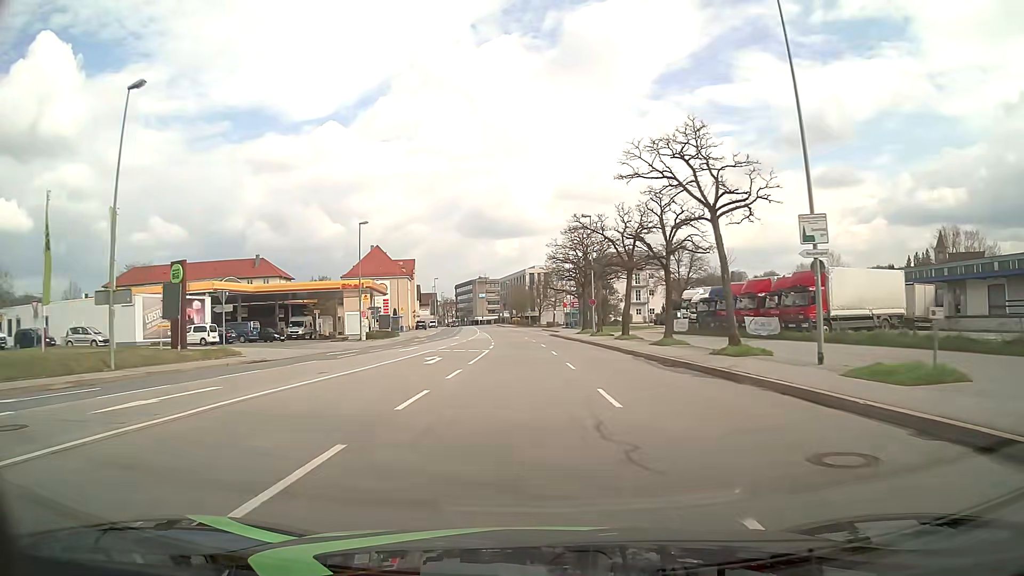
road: primary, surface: asphalt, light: Day
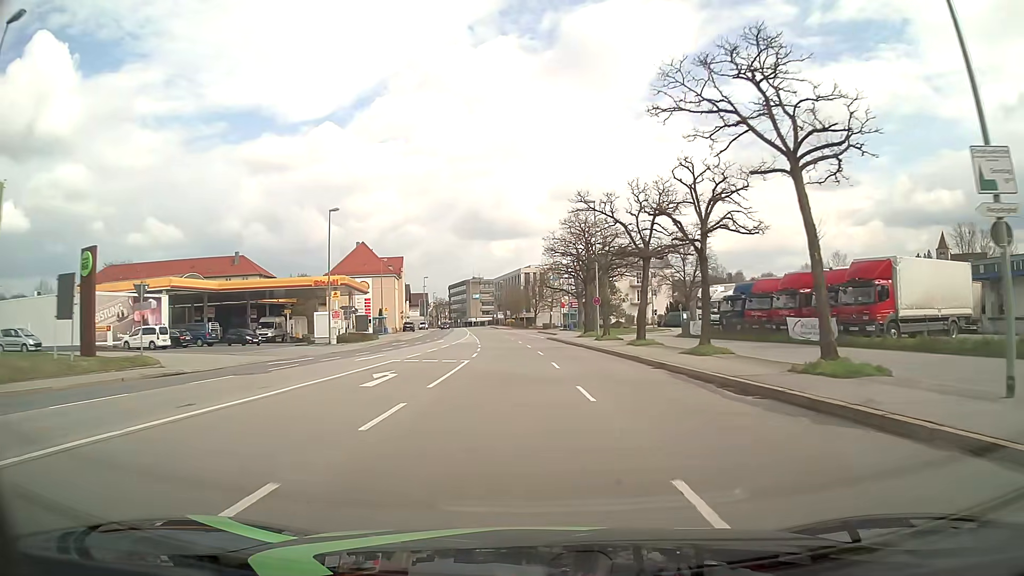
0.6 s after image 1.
(0.0, +7.8) m; 0°
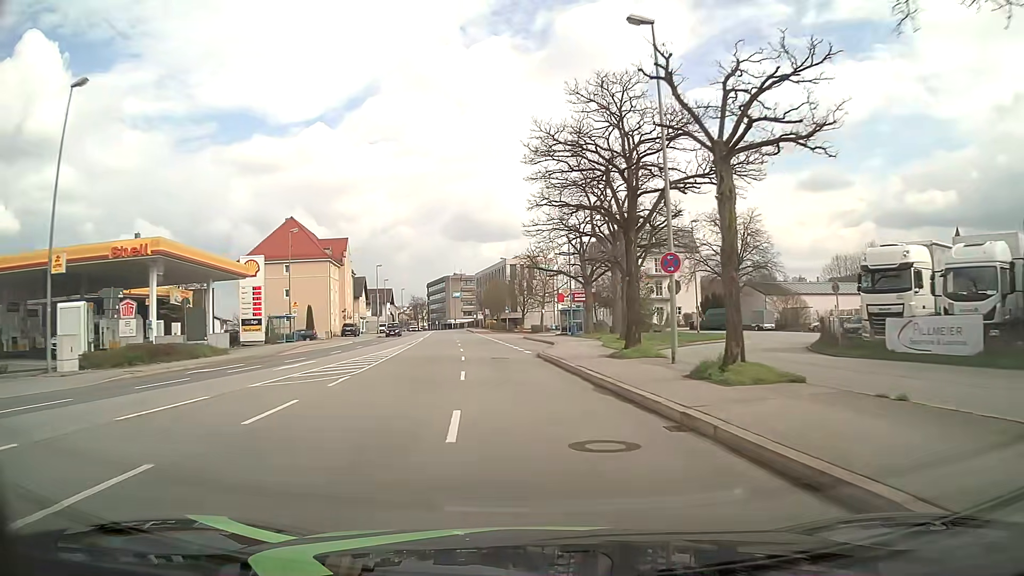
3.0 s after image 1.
(+0.7, +31.1) m; +1°
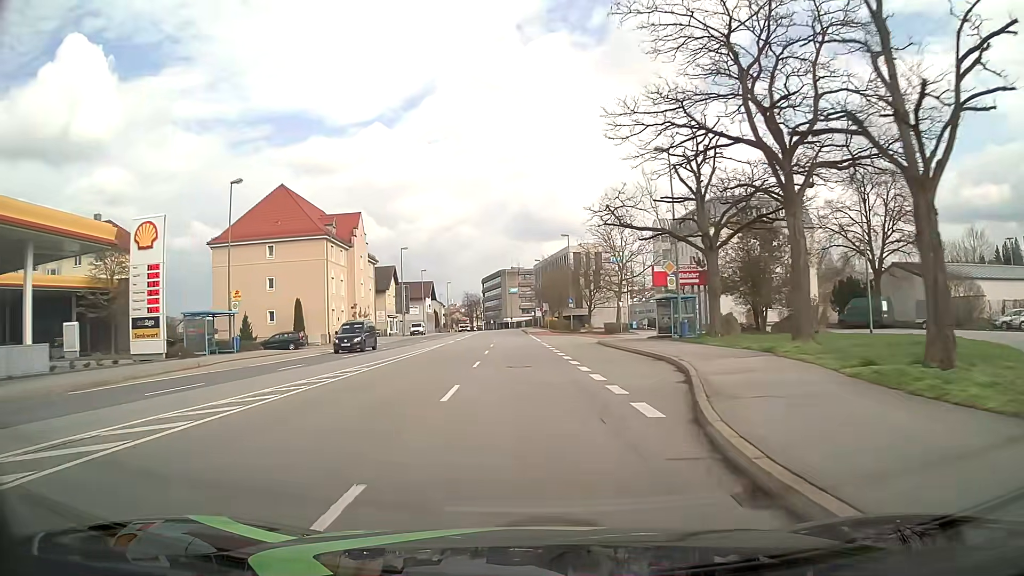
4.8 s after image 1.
(-0.8, +23.2) m; -5°
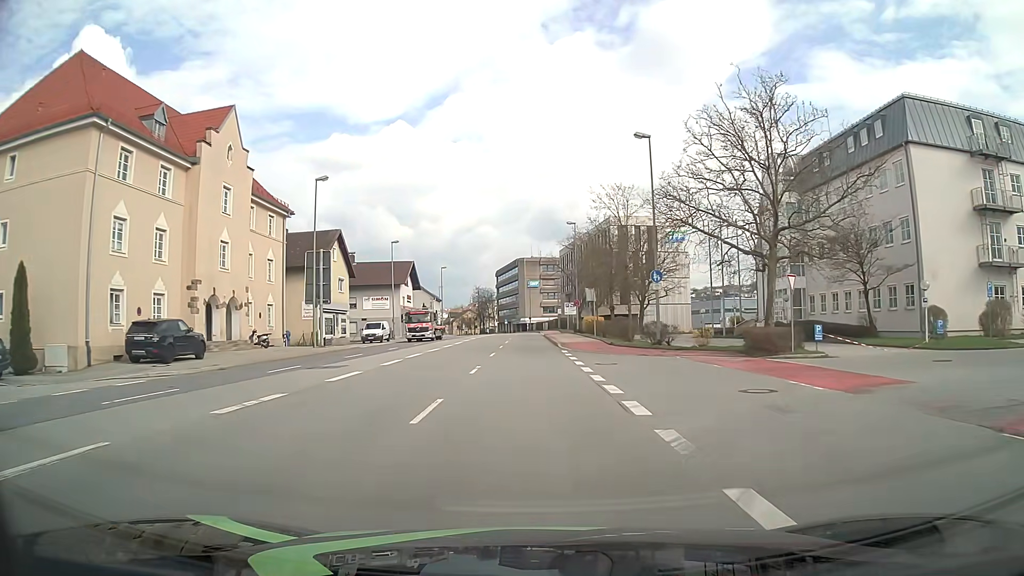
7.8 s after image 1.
(-0.8, +38.7) m; -2°
(0, +10) (0, +20) (0, +30) (0, +40) (0, +50) (0, +60) (-1, +70) (-1, +80) (-1, +90) (-1, +100) m
